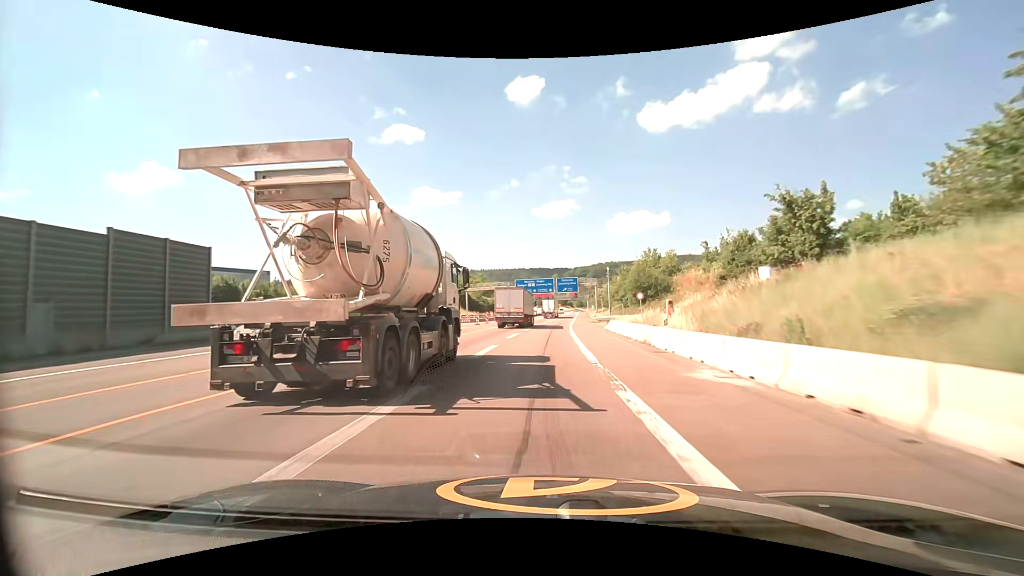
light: Day
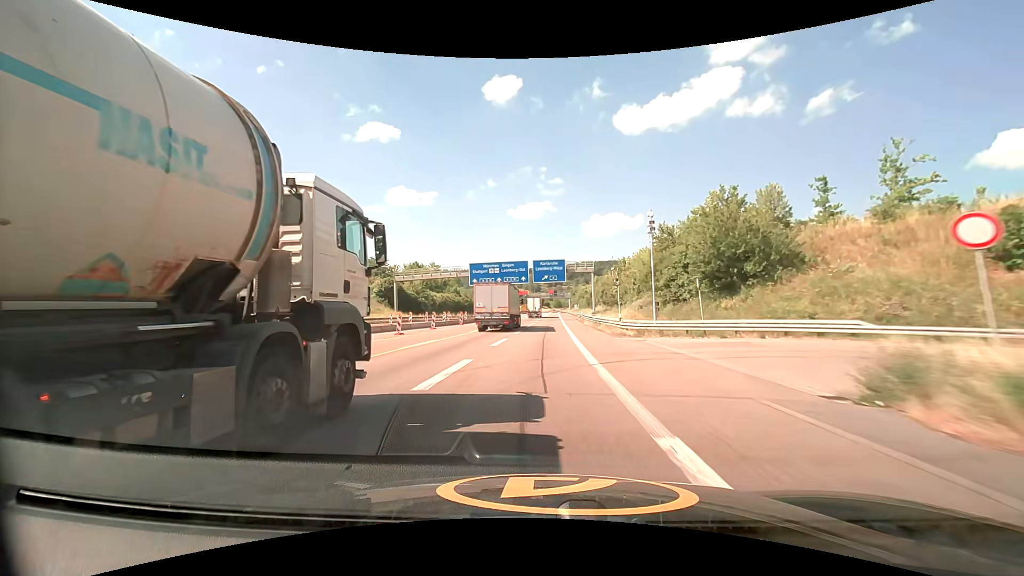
(+1.2, +41.9) m; +3°
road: motorway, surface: asphalt
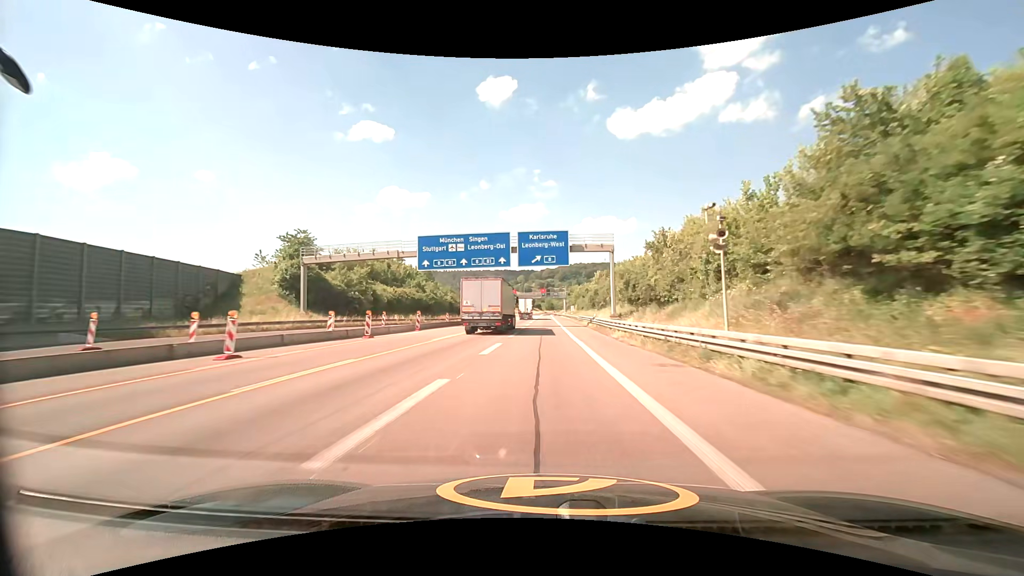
(+0.3, +28.5) m; +1°
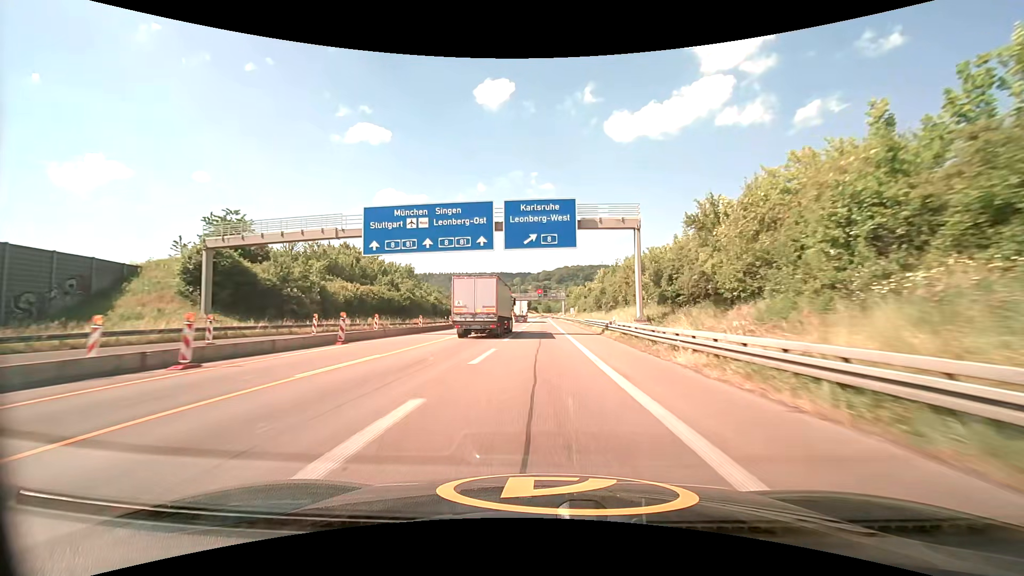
(+0.1, +14.4) m; 0°
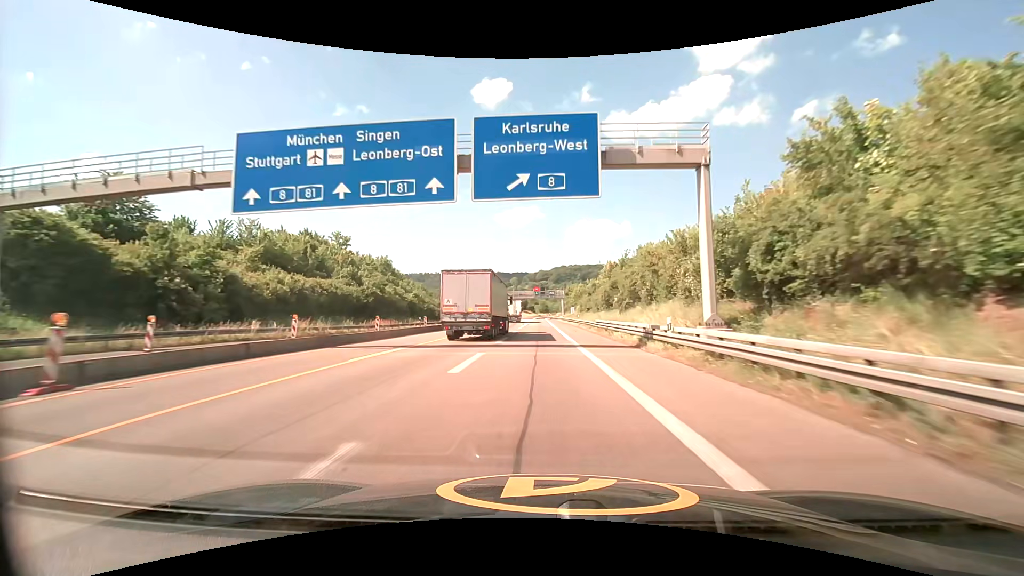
(+0.1, +14.7) m; 0°
